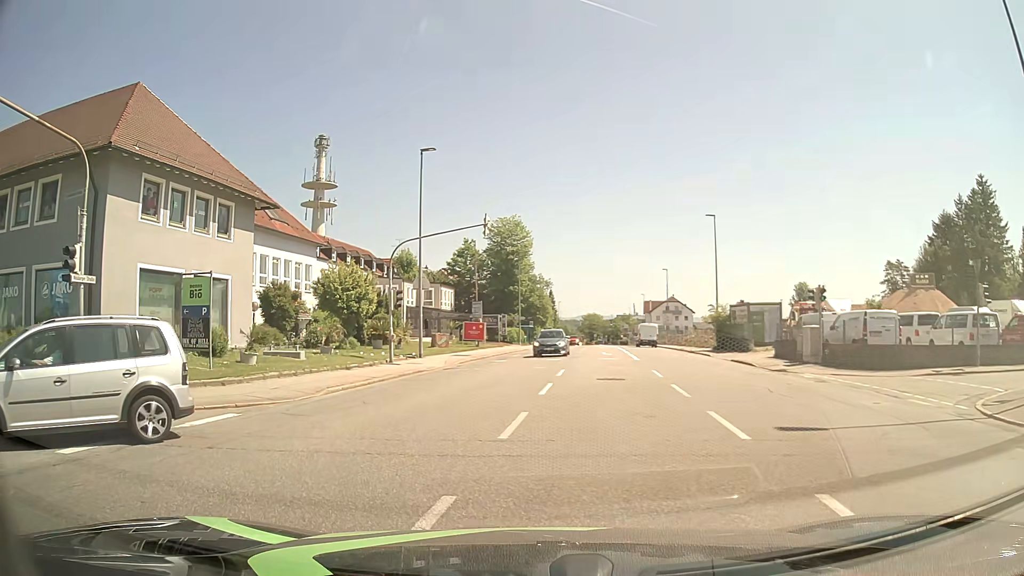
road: tertiary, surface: asphalt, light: Day
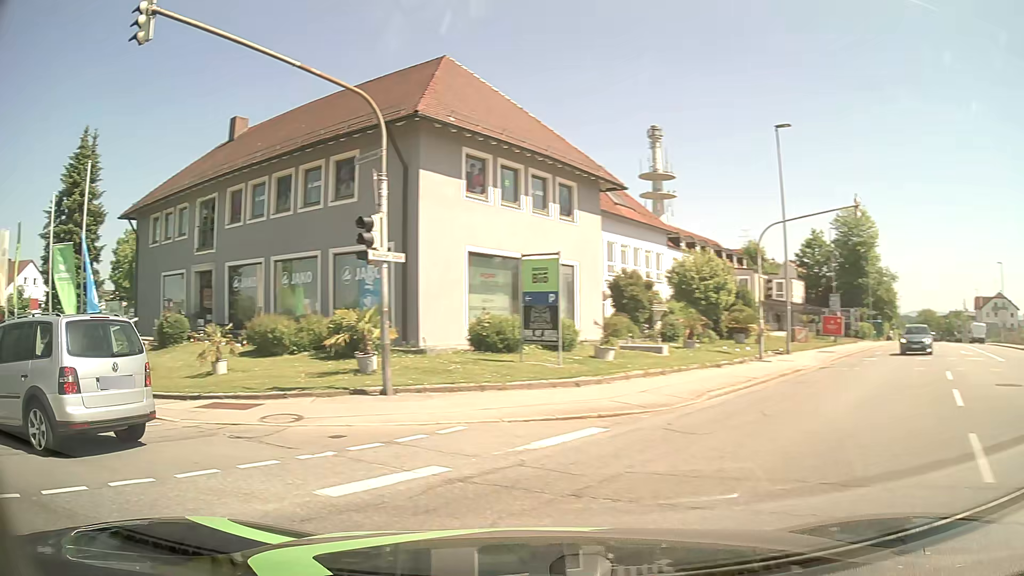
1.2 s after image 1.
(-0.7, +3.0) m; -28°
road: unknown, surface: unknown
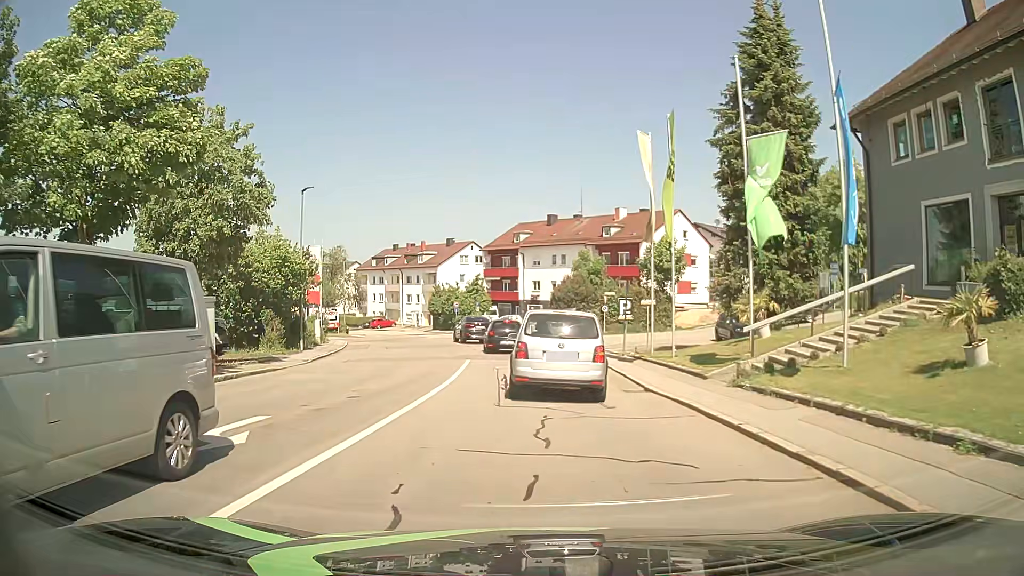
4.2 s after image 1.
(-9.0, +10.2) m; -57°
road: residential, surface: asphalt
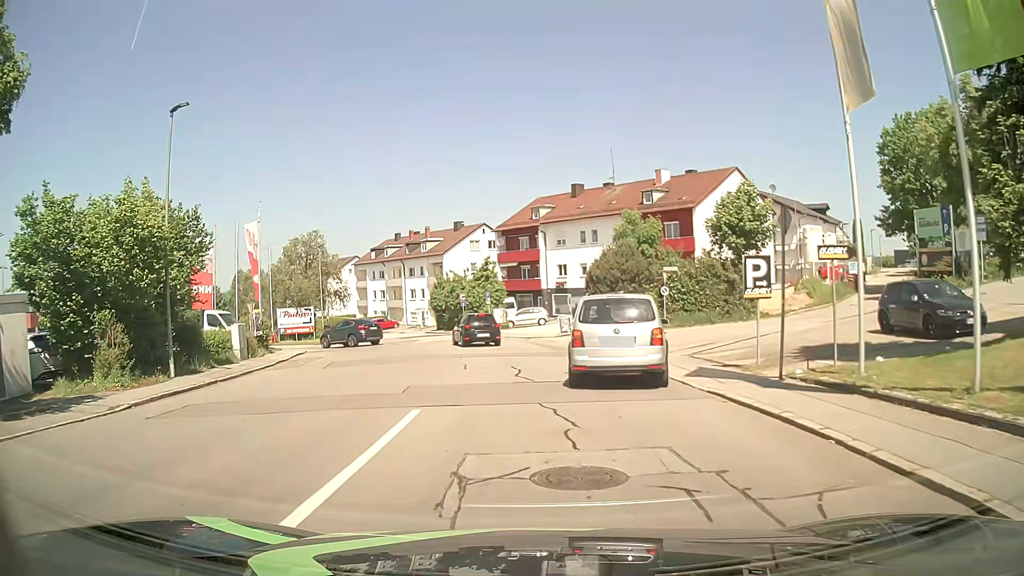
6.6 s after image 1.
(-0.2, +14.8) m; -2°
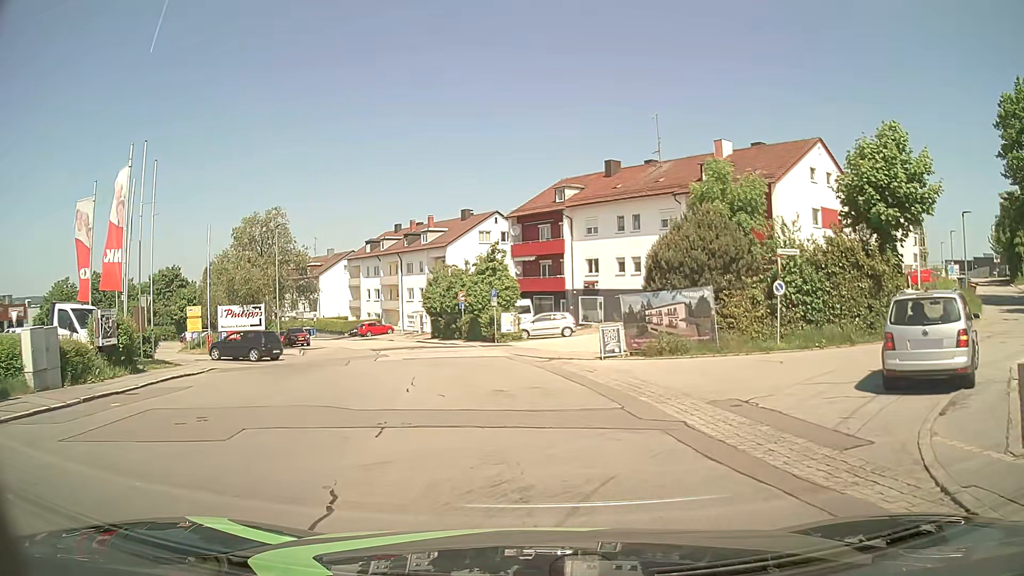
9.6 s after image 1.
(-0.3, +13.6) m; -3°
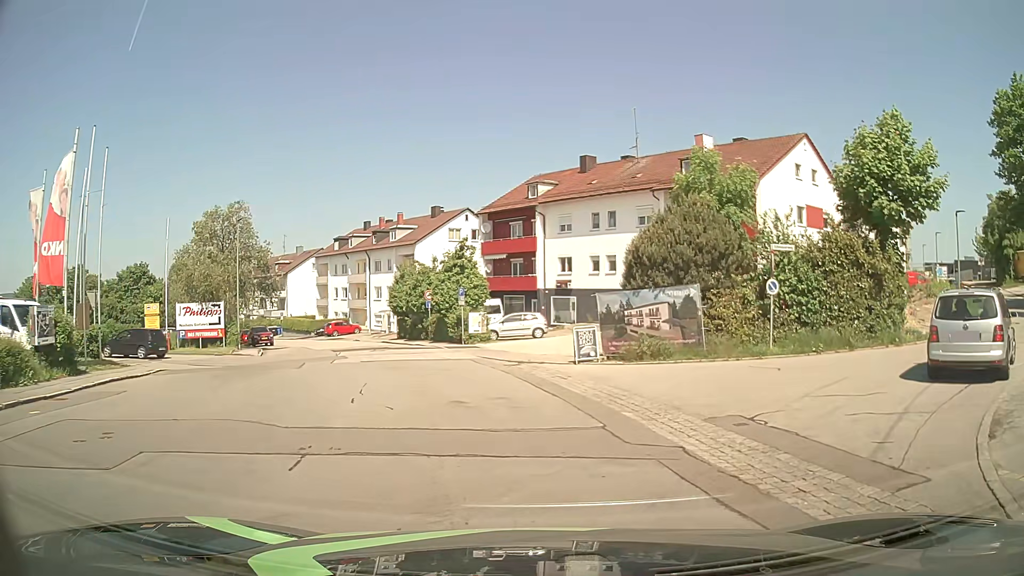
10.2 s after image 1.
(0.0, +1.9) m; +3°
